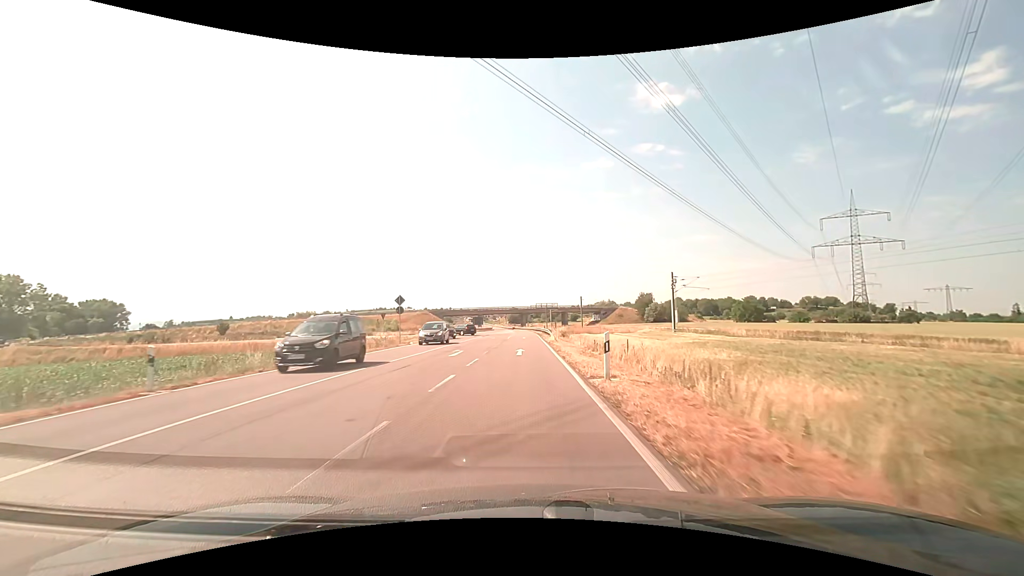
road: secondary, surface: asphalt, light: Day
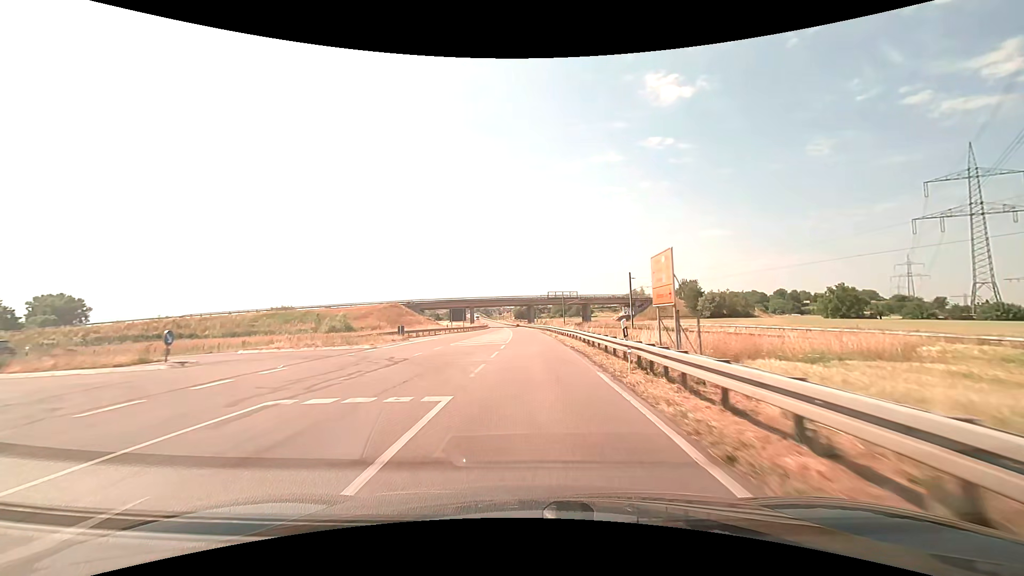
(-0.5, +47.3) m; -1°
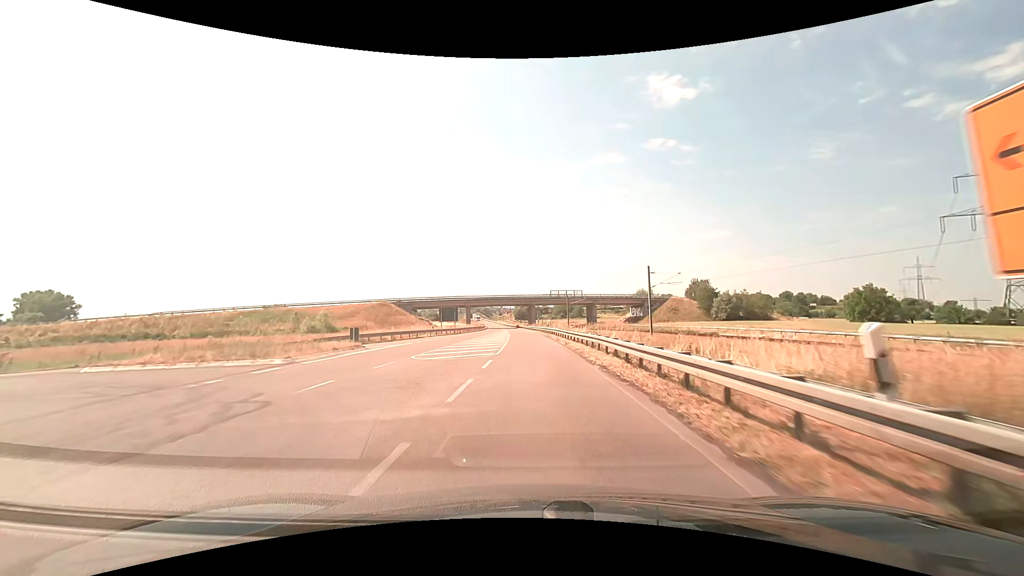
(0.0, +9.8) m; 0°
